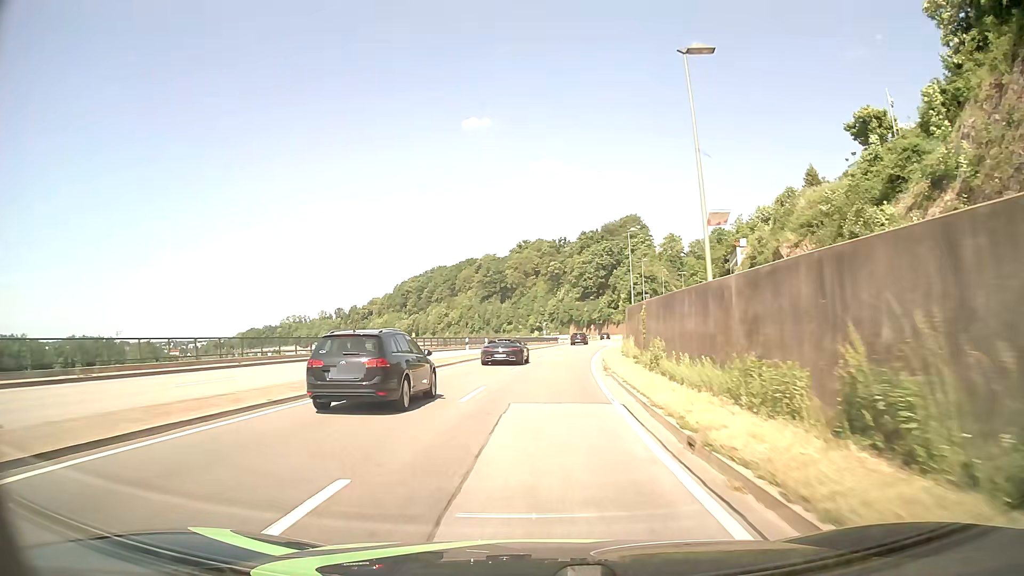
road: primary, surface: asphalt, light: Day
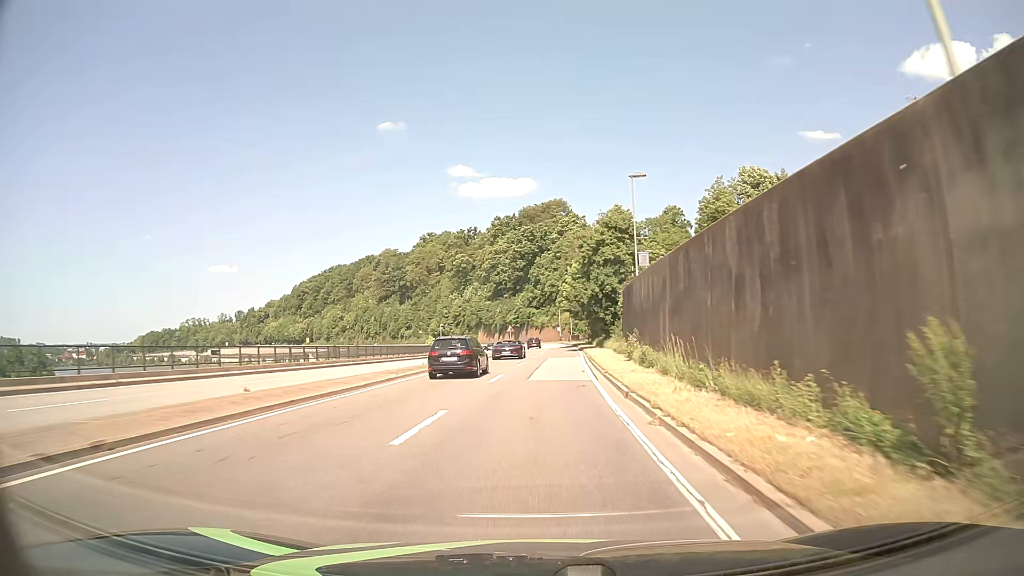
(+3.4, +53.7) m; +7°
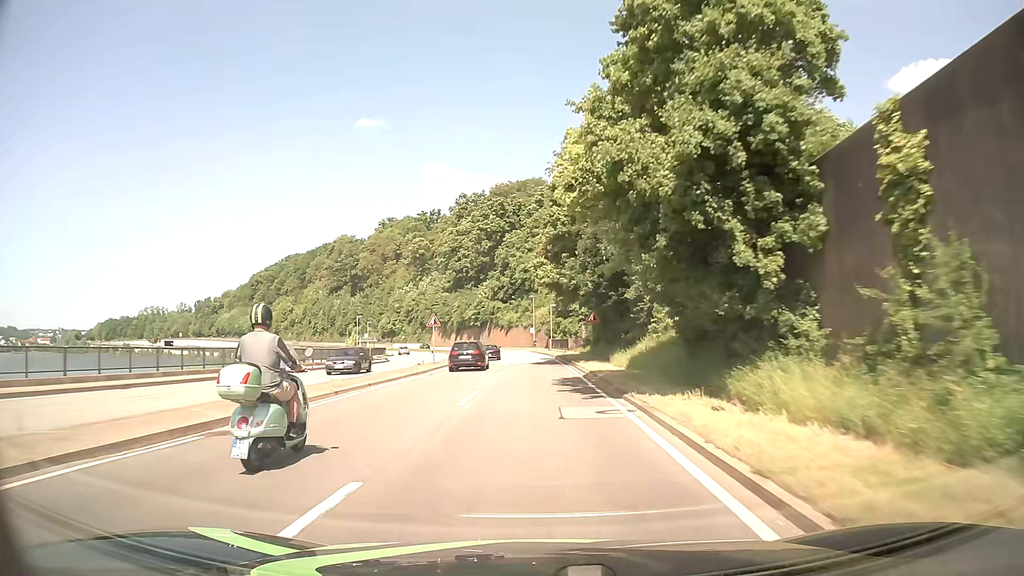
(+1.3, +43.0) m; +2°
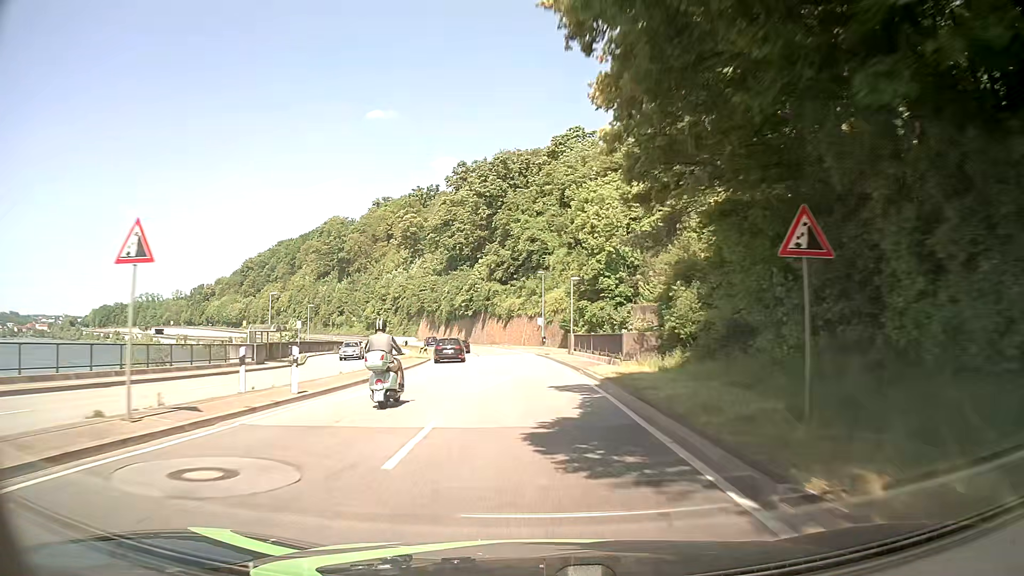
(-0.1, +32.2) m; -1°
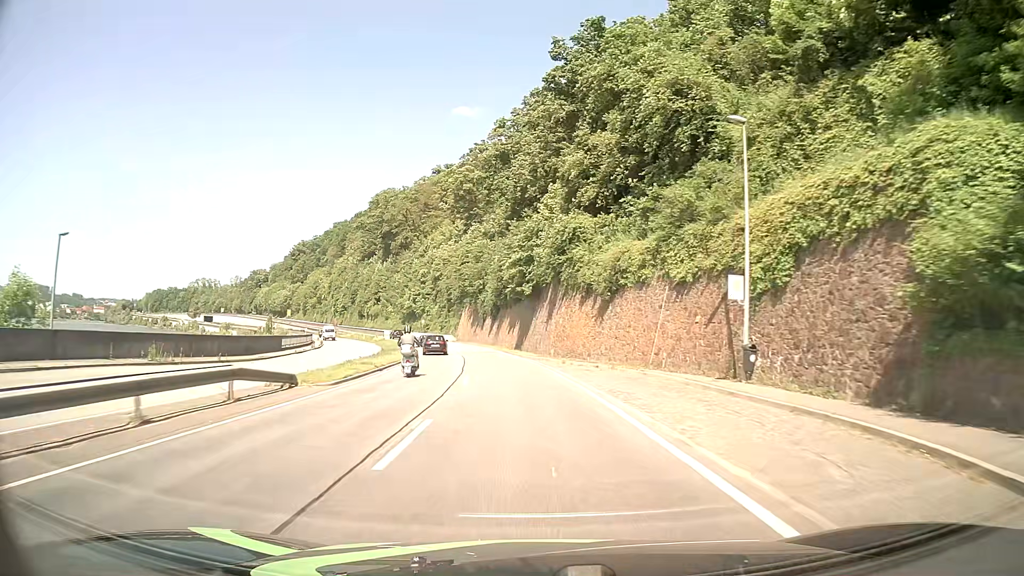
(-2.4, +53.5) m; -7°
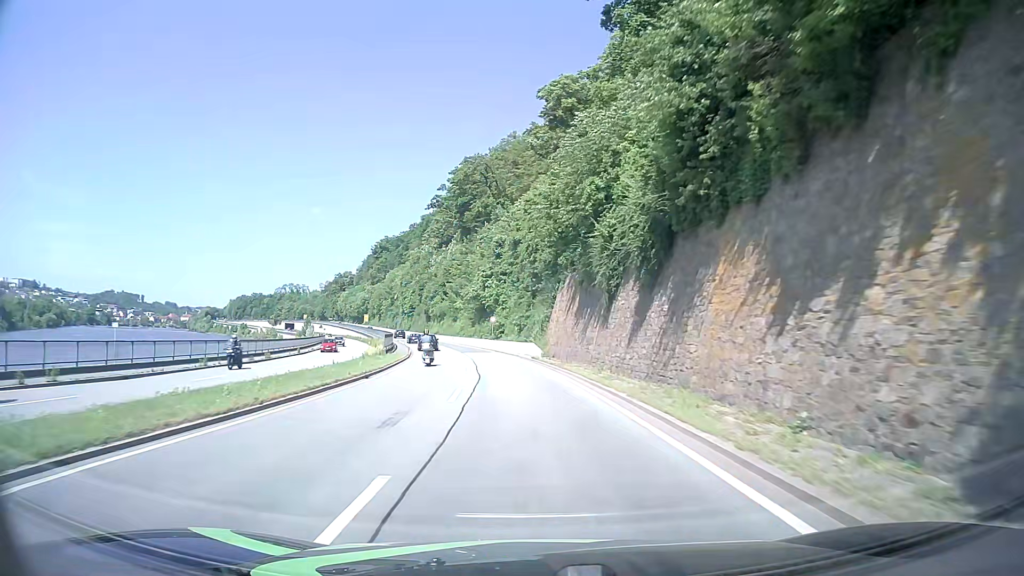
(-4.5, +53.5) m; -10°
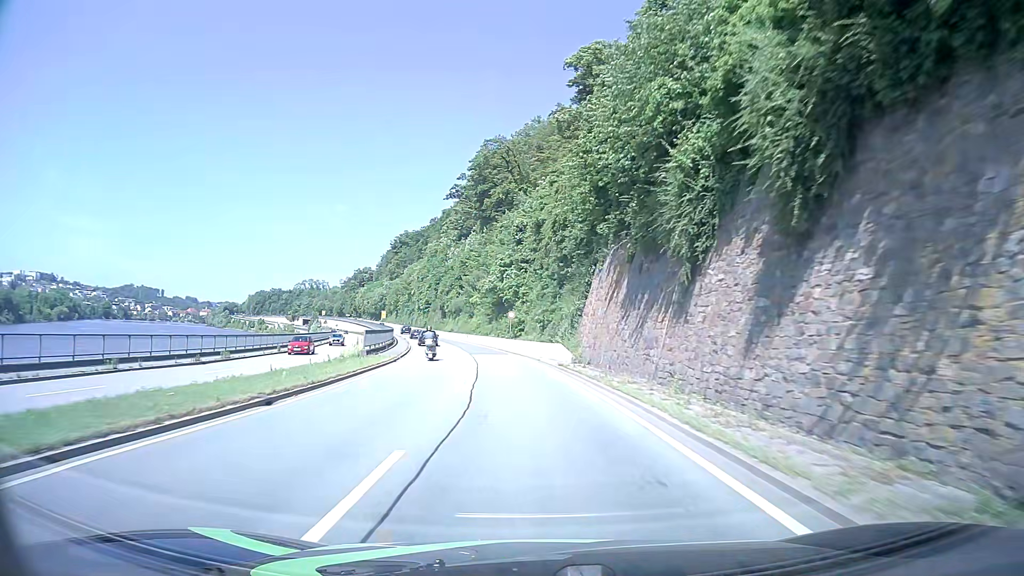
(-0.1, +10.7) m; -1°
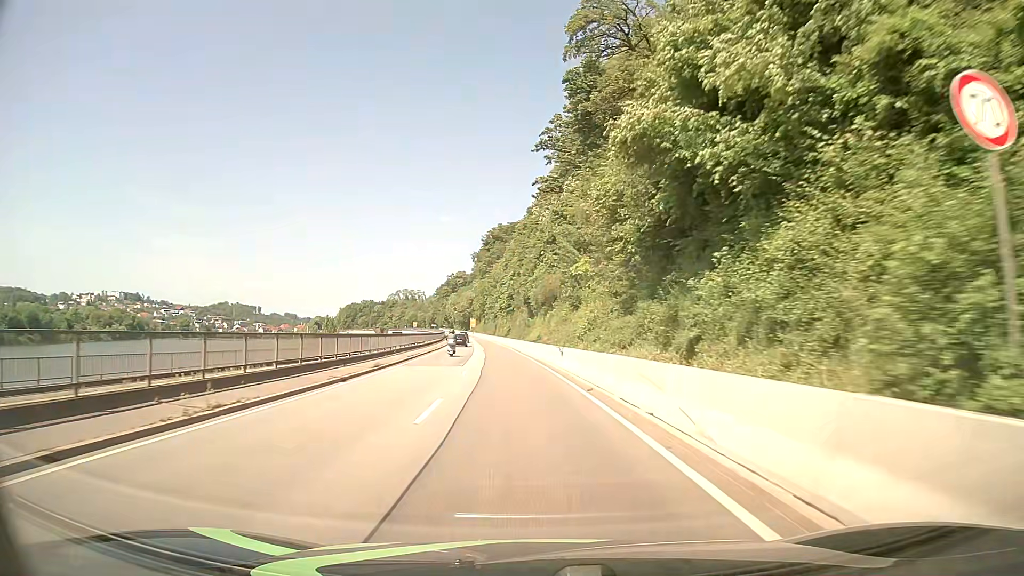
(-4.7, +53.3) m; -9°
(0, +10) (-1, +20) (-1, +30) (-2, +40) (-3, +50) (-4, +60) (-5, +70) (-6, +80) (-7, +90) (-8, +100) m
